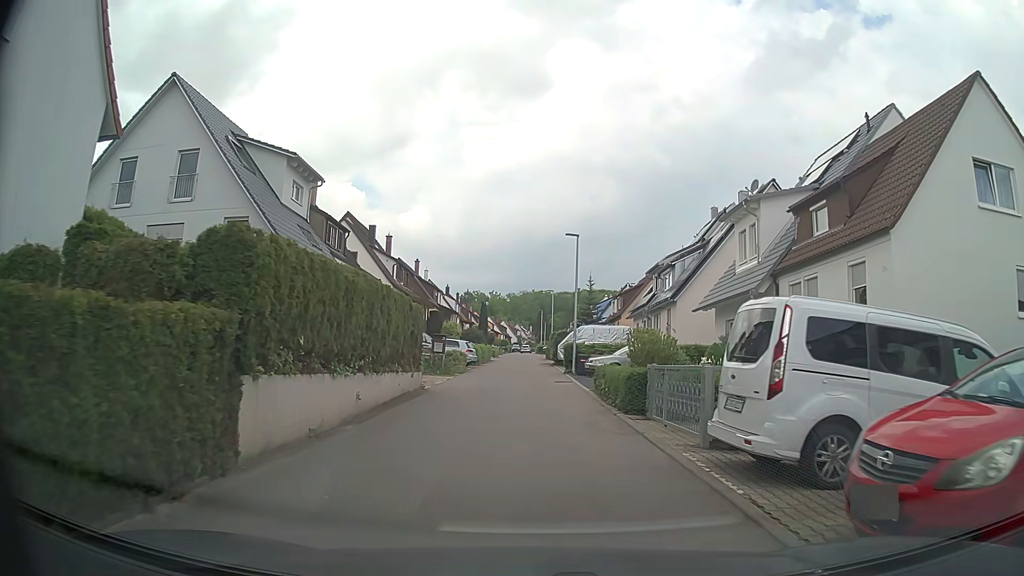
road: residential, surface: asphalt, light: Day
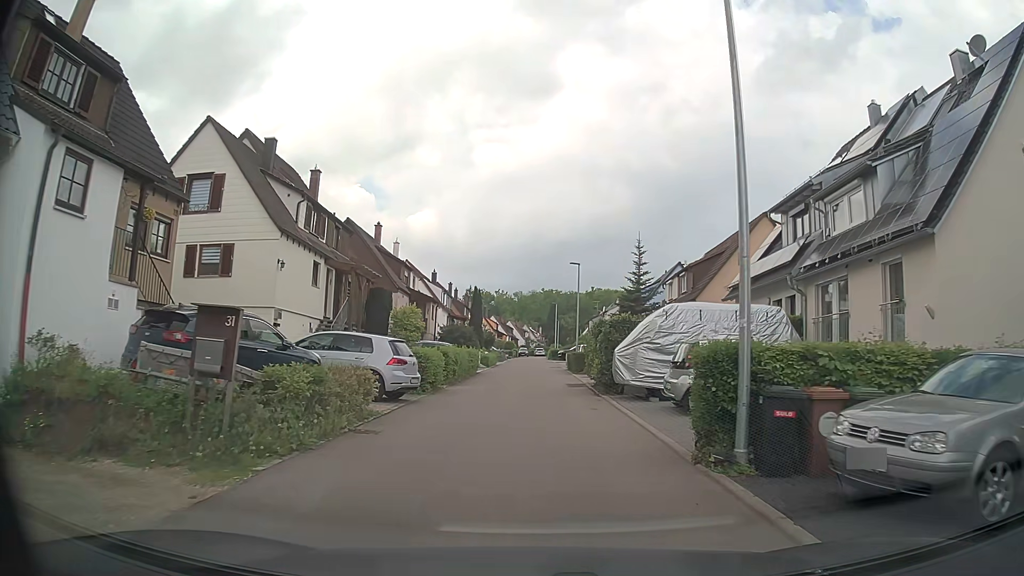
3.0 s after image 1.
(+0.2, +22.3) m; 0°
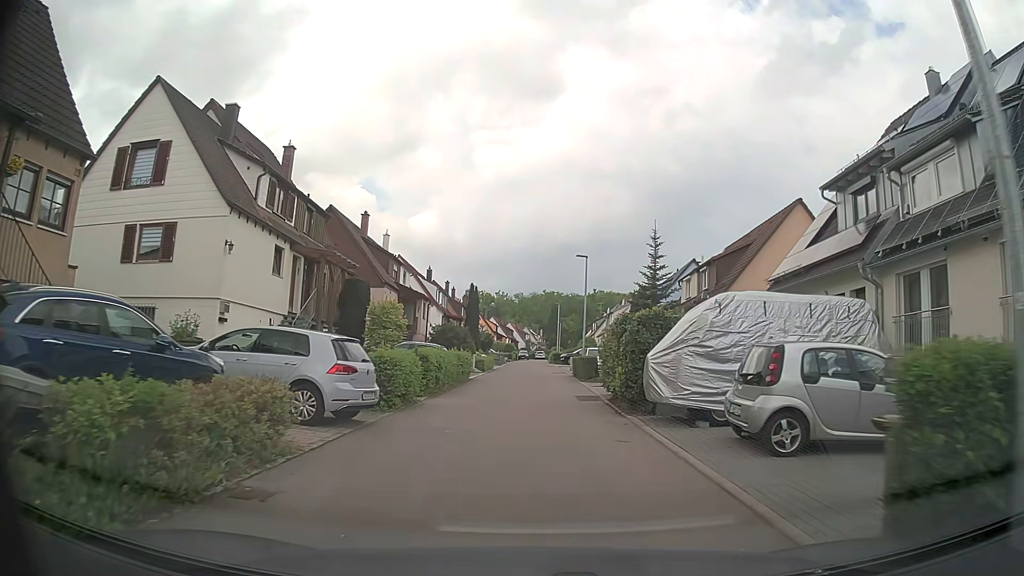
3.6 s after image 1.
(0.0, +4.4) m; 0°
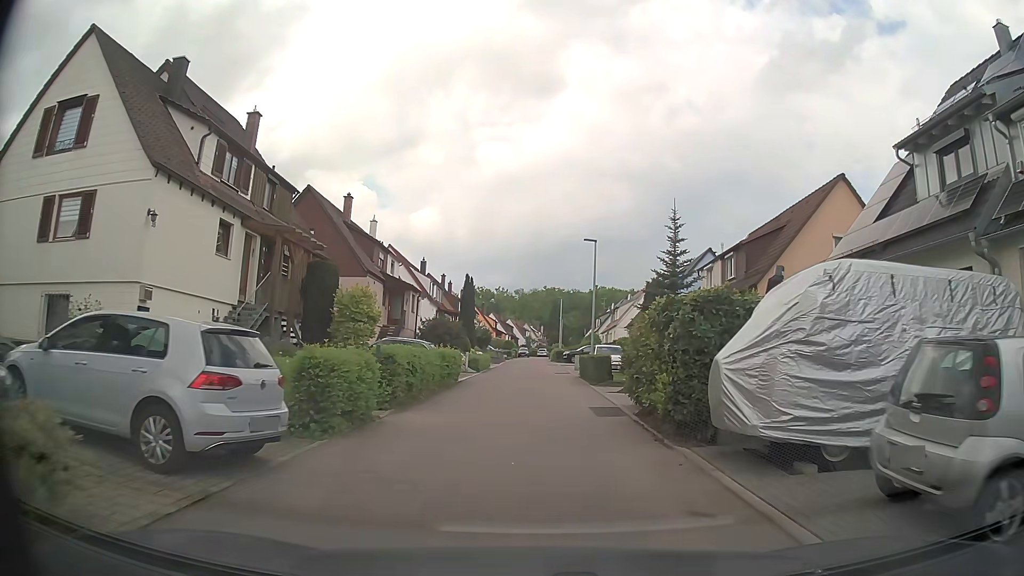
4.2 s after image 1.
(0.0, +4.4) m; -1°
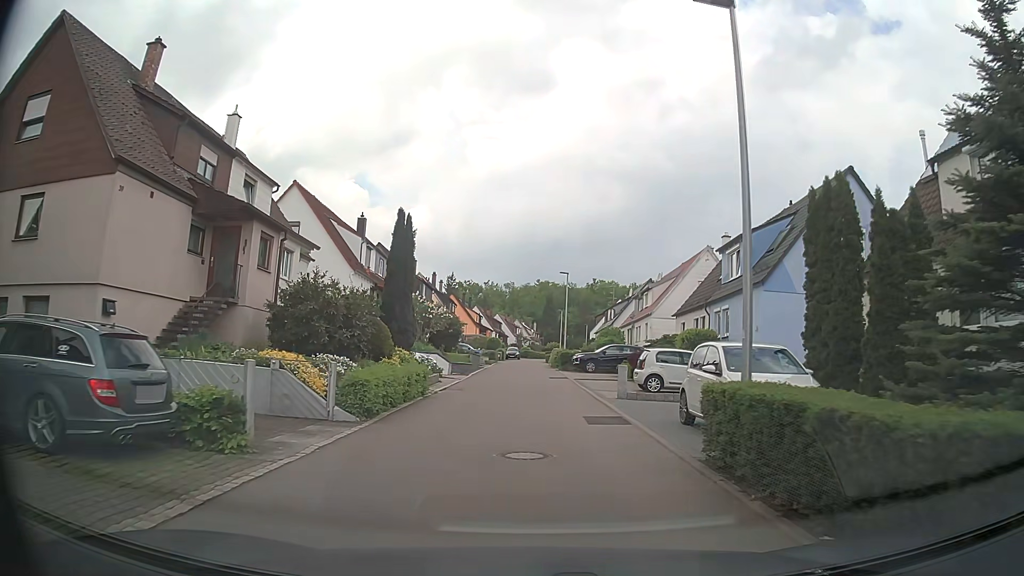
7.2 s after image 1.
(+0.2, +22.3) m; +1°
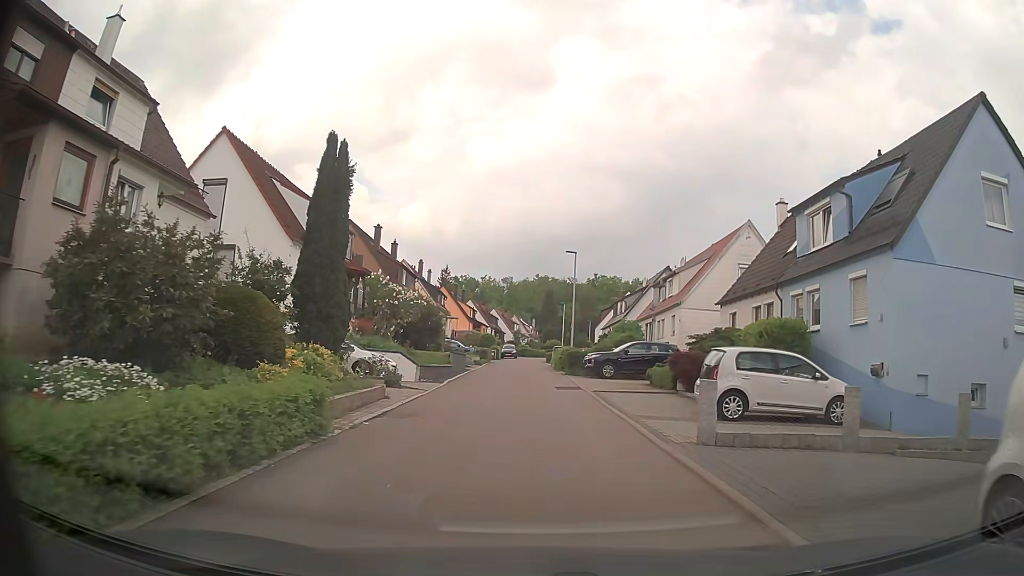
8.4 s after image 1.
(0.0, +8.9) m; +1°
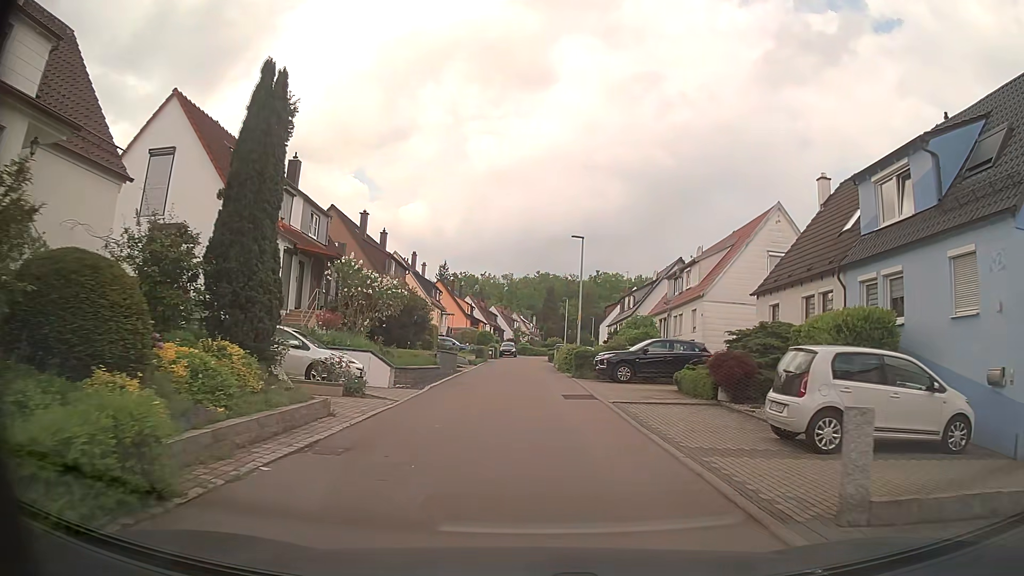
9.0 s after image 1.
(0.0, +4.5) m; -1°
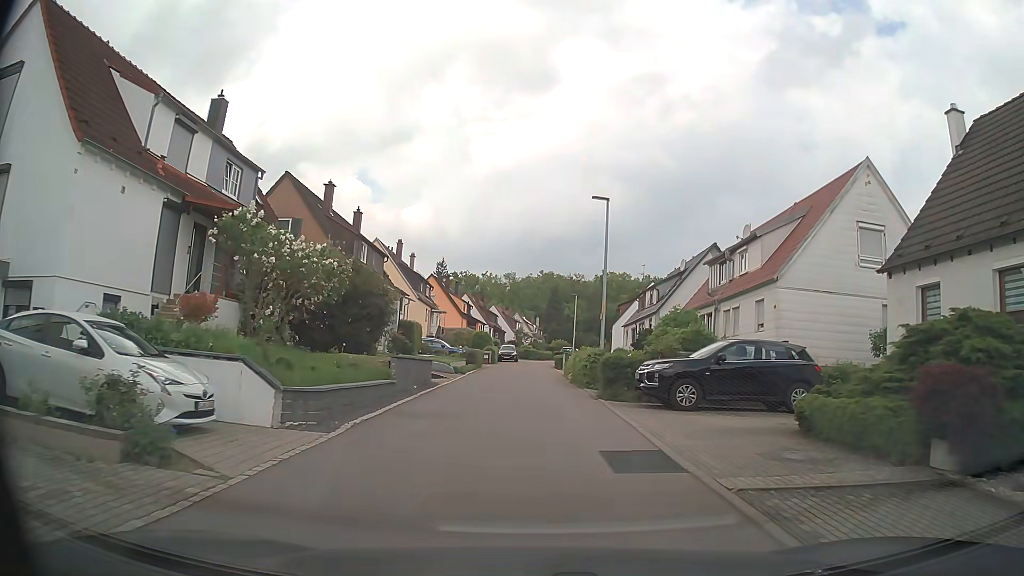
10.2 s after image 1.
(0.0, +9.0) m; 0°
